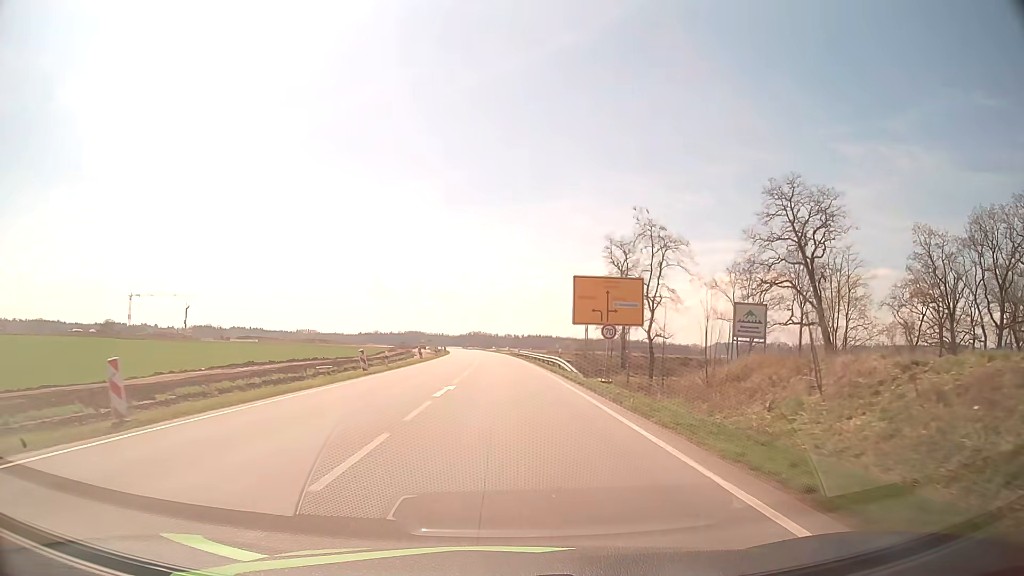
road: primary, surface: asphalt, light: Day
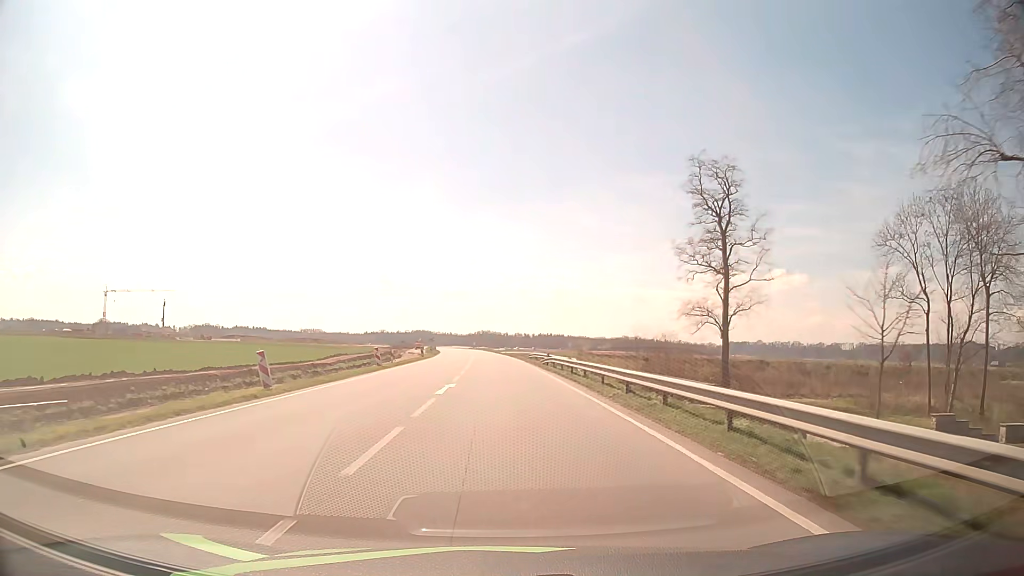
(-0.4, +40.4) m; -1°
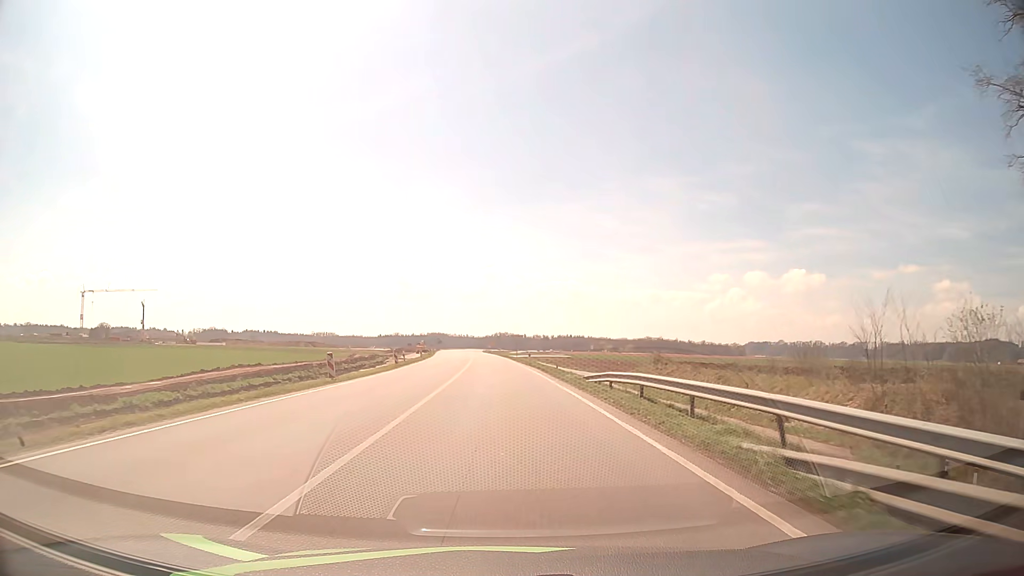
(-0.4, +40.4) m; -1°
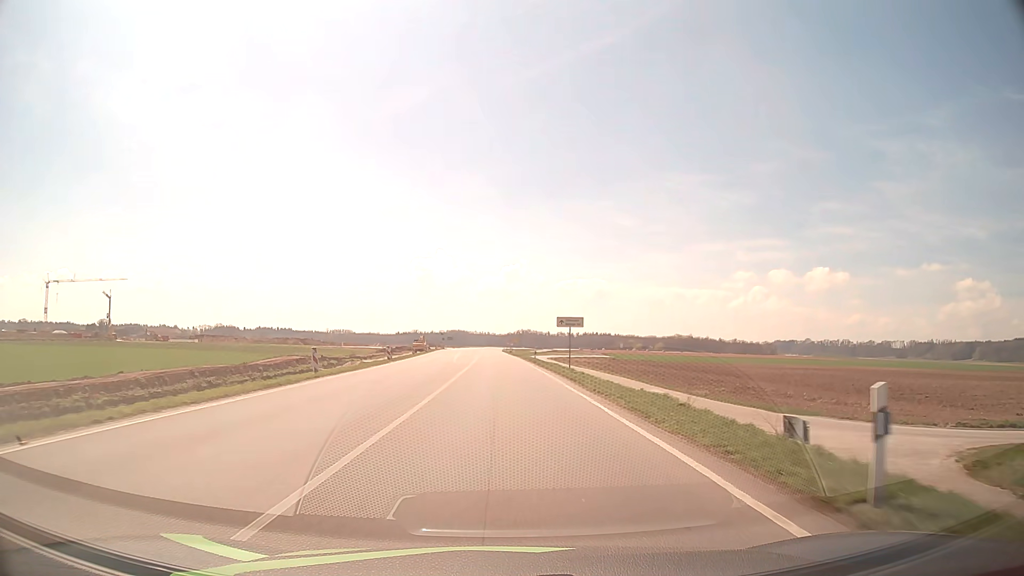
(-1.0, +50.6) m; -2°
(0, +10) (0, +20) (0, +30) (0, +40) (-1, +50) (-1, +60) (-2, +70) (-2, +80) (-3, +90) (-5, +100) m
